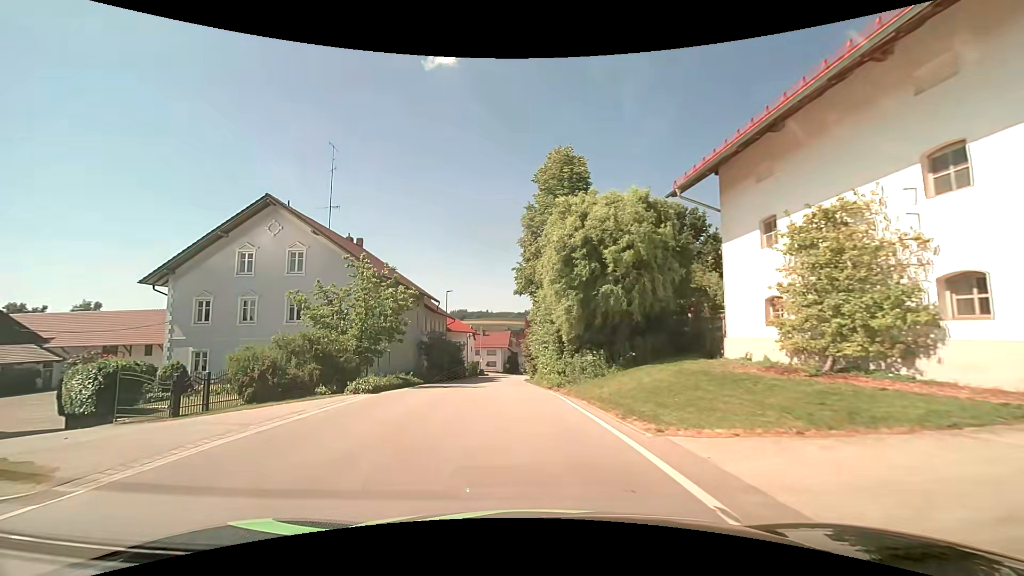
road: secondary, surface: asphalt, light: Day
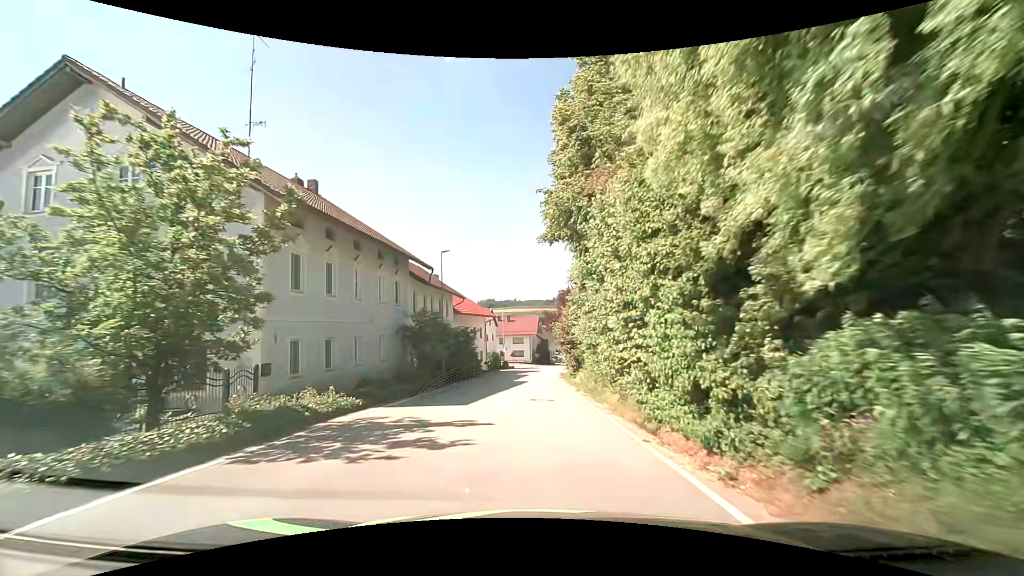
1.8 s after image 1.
(-0.4, +15.5) m; -3°
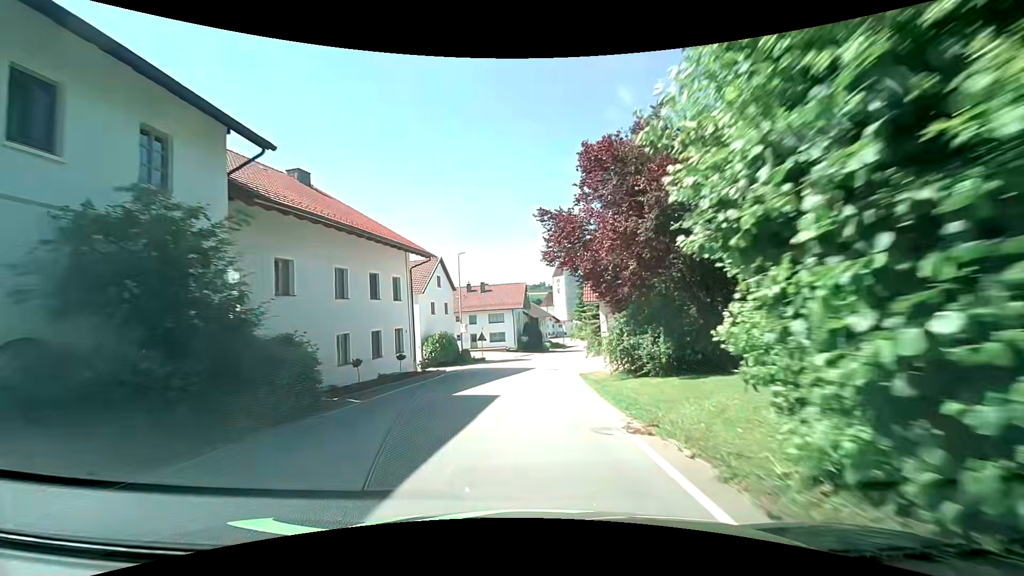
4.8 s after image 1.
(+0.4, +32.7) m; +2°
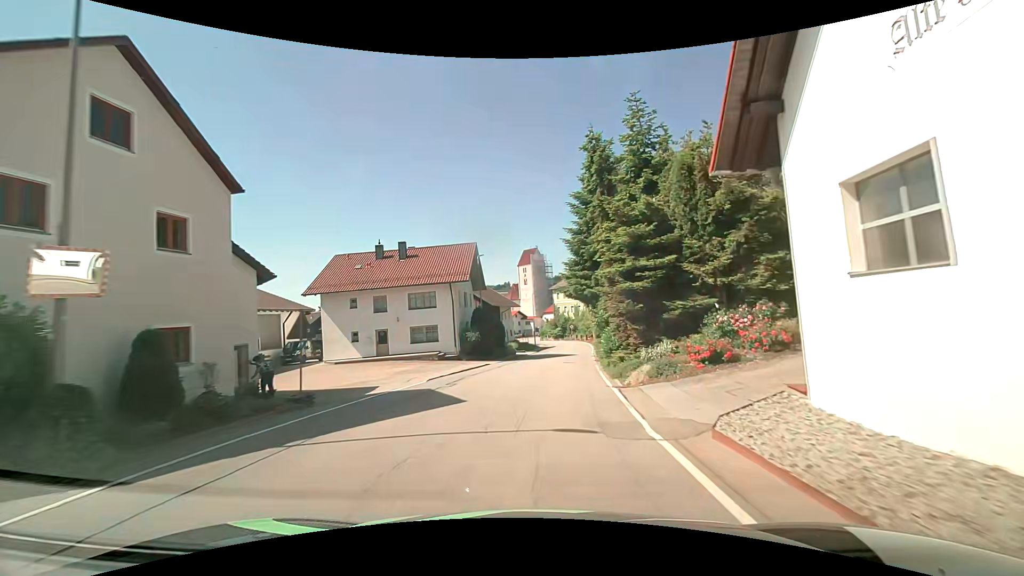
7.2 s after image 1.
(+0.6, +30.0) m; +3°
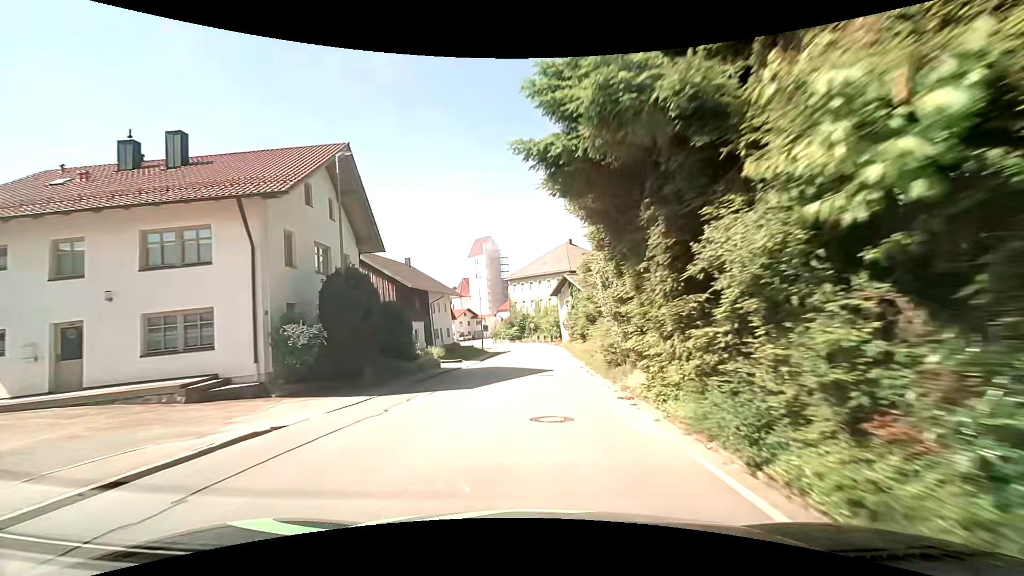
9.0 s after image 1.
(+1.3, +22.8) m; +5°
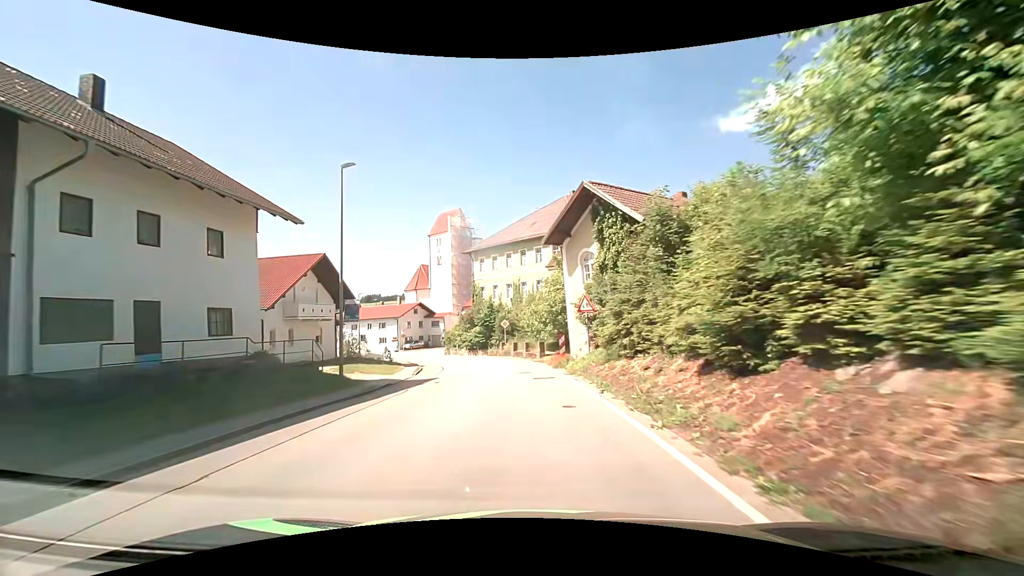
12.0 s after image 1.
(+1.4, +37.3) m; +3°
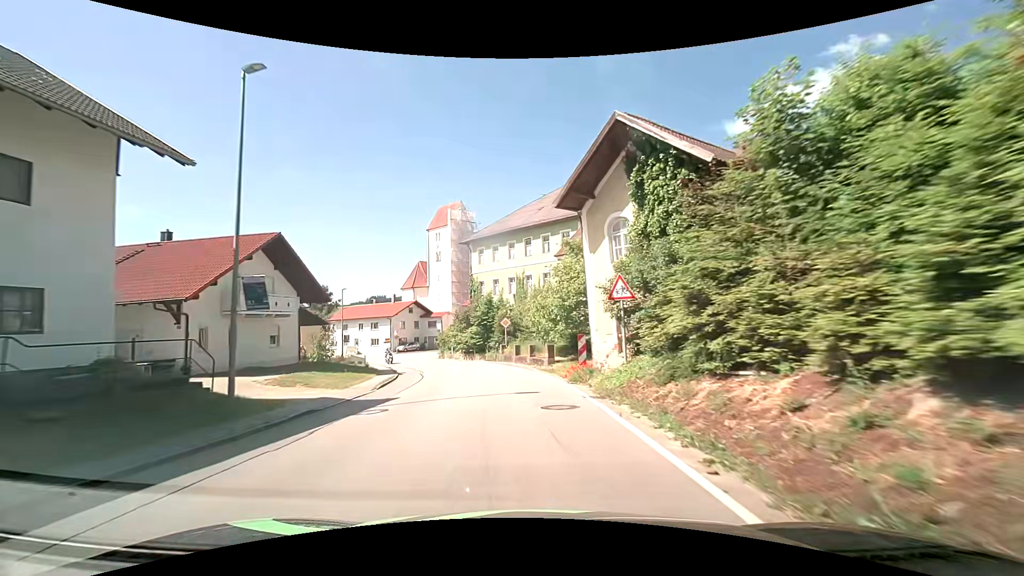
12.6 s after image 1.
(-0.1, +7.2) m; -1°
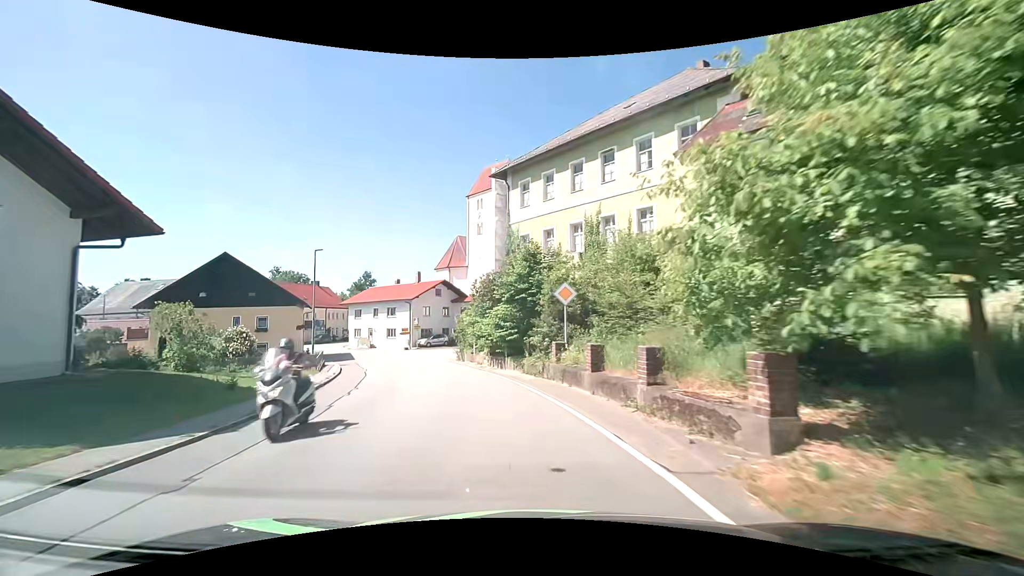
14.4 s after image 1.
(-0.9, +20.5) m; -6°
(-1, +10) (-2, +20) (-5, +29) (-9, +39) (-14, +47) (-20, +56) (-25, +64) (-29, +73) (-31, +83) (-30, +93) m
